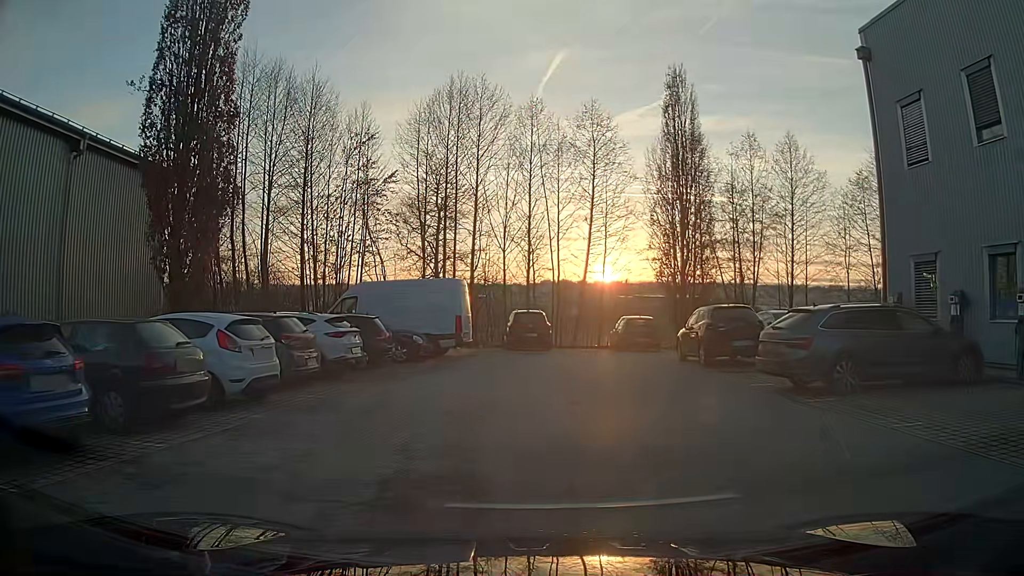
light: Day
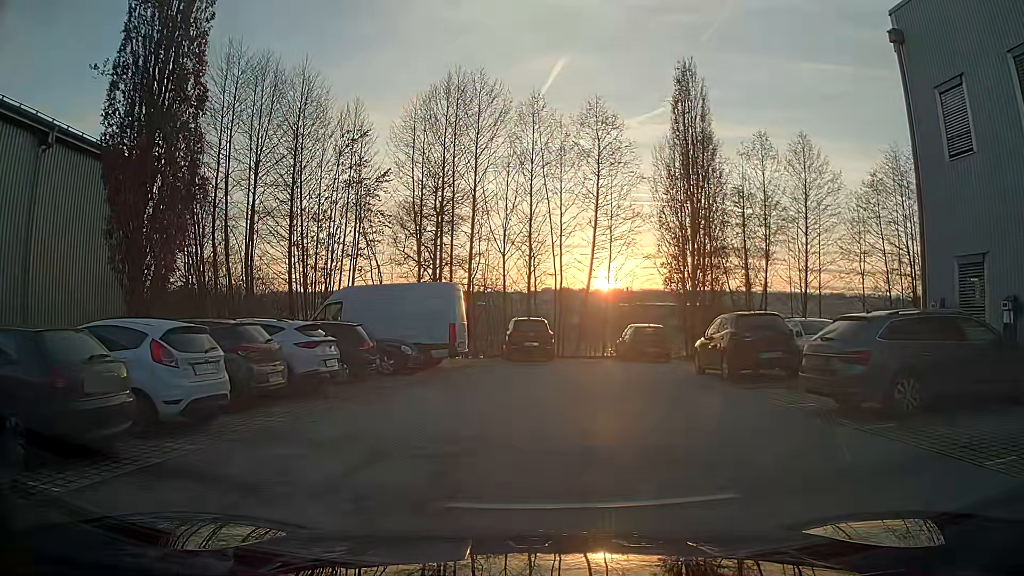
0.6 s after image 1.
(0.0, +2.0) m; -1°
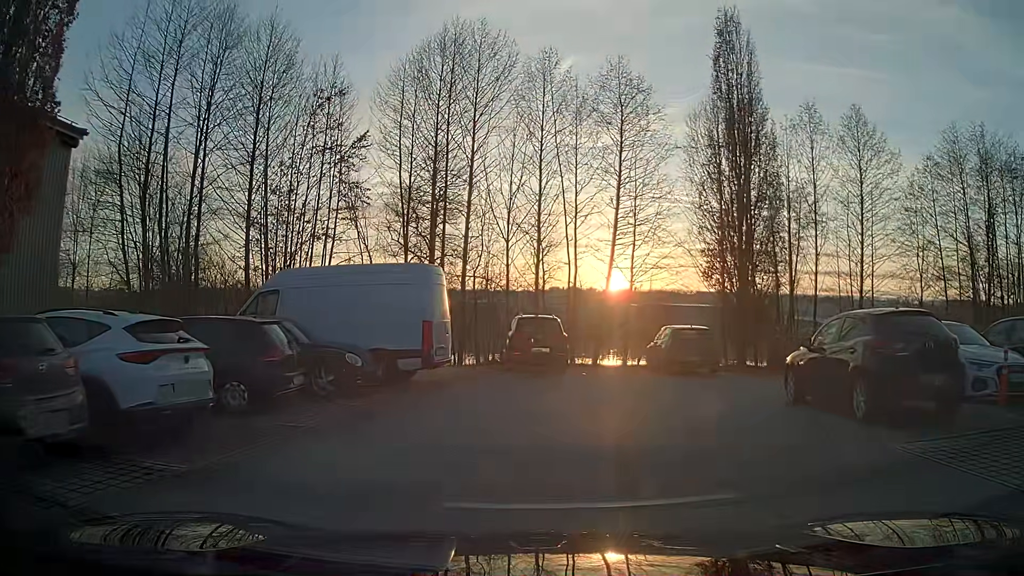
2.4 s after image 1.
(+0.1, +6.1) m; +2°
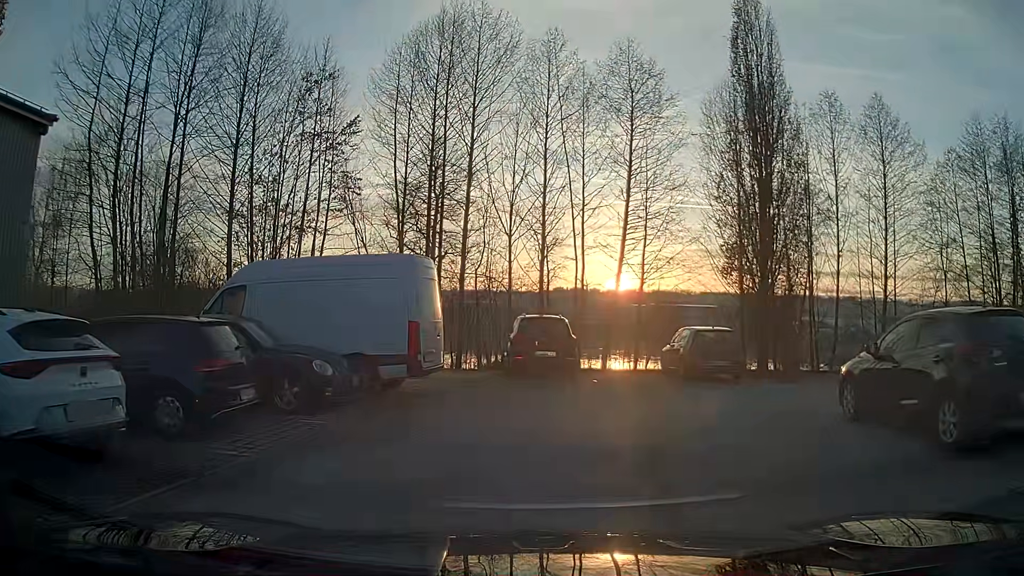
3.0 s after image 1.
(0.0, +2.1) m; +1°
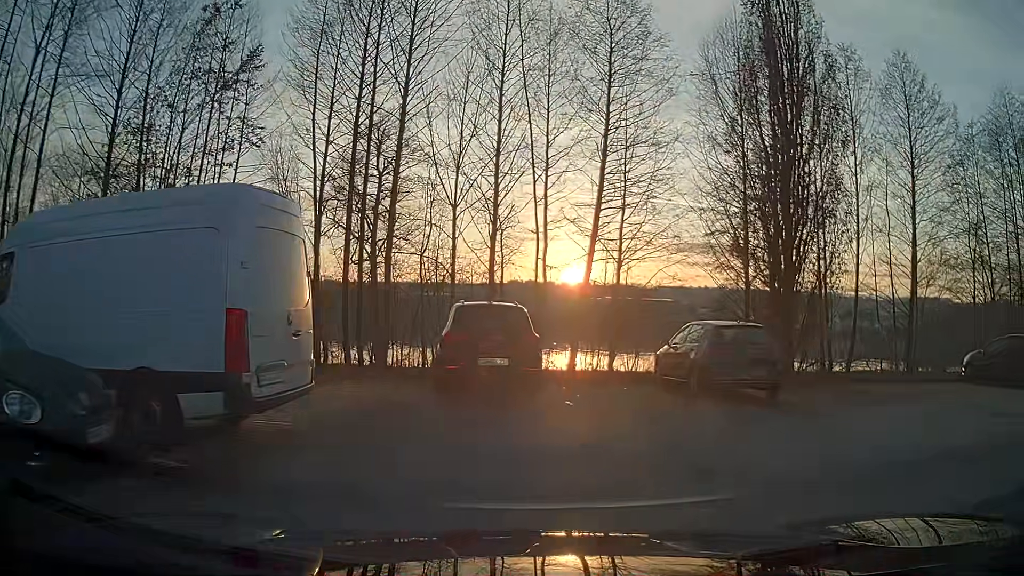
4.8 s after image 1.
(+0.1, +5.9) m; +5°
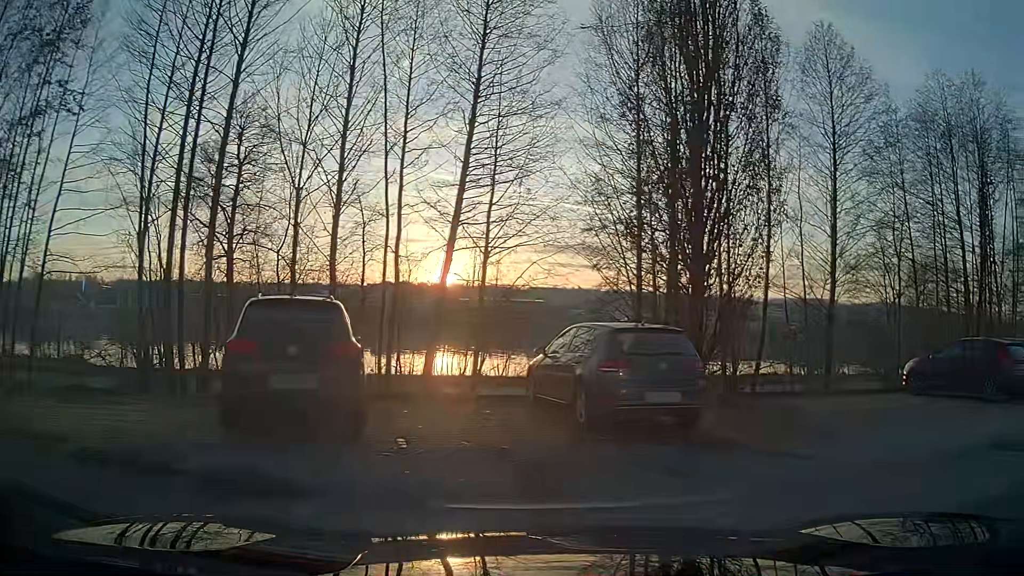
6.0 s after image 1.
(+0.2, +3.4) m; +9°
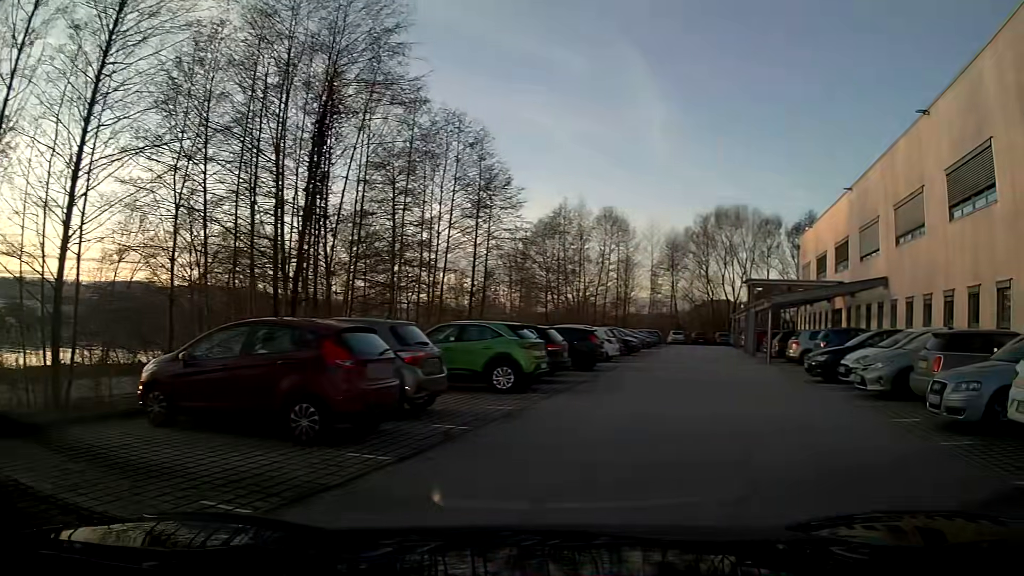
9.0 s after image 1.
(+4.0, +7.0) m; +60°
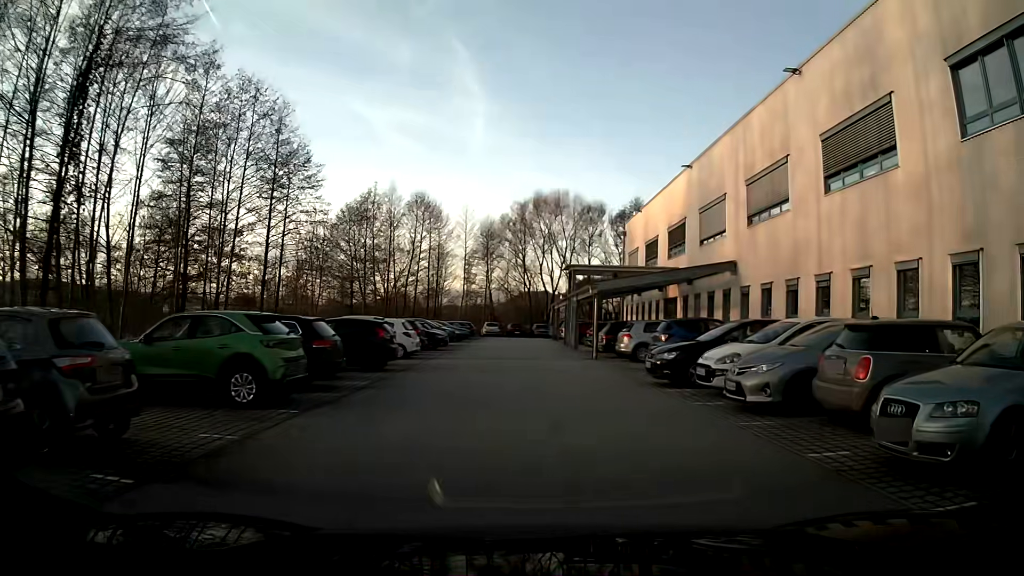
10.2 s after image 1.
(+0.5, +3.9) m; +12°
